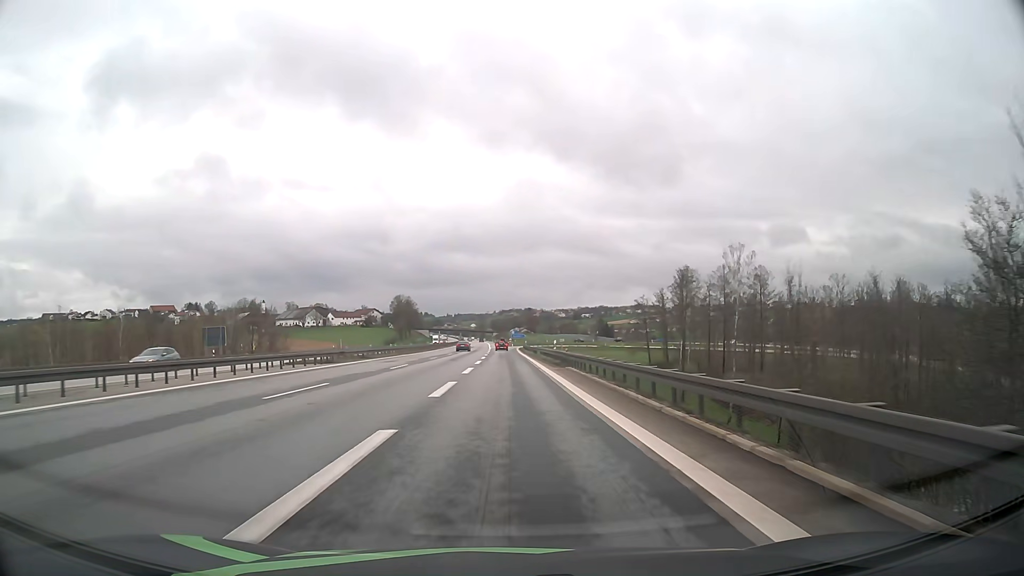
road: motorway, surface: asphalt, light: Day
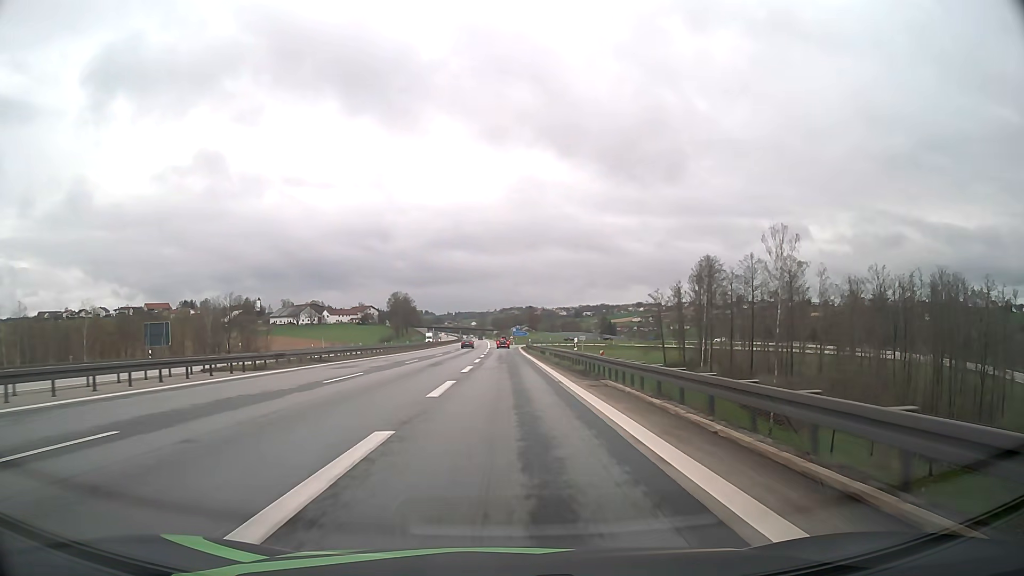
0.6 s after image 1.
(0.0, +12.5) m; 0°
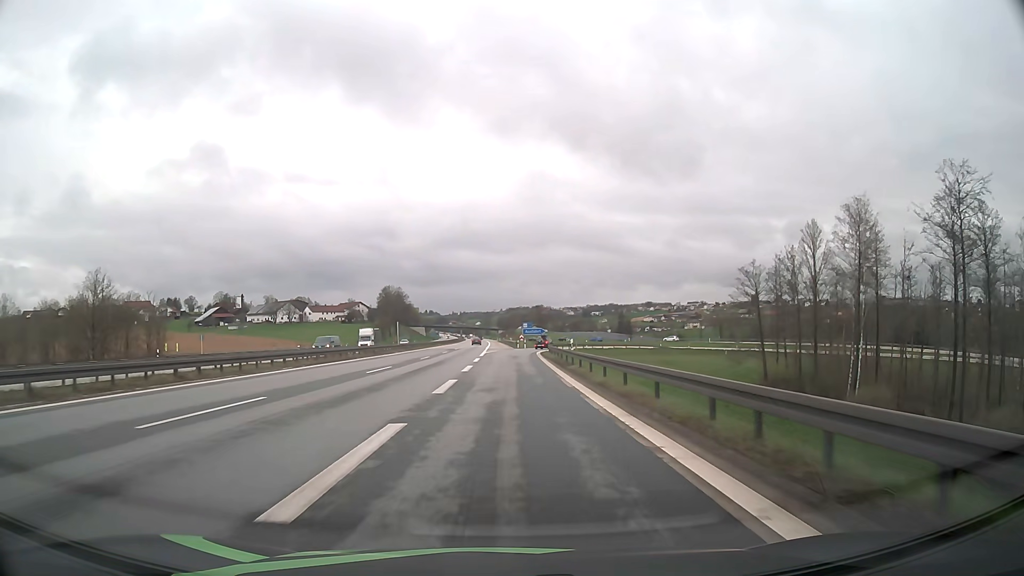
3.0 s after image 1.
(-0.2, +46.9) m; 0°
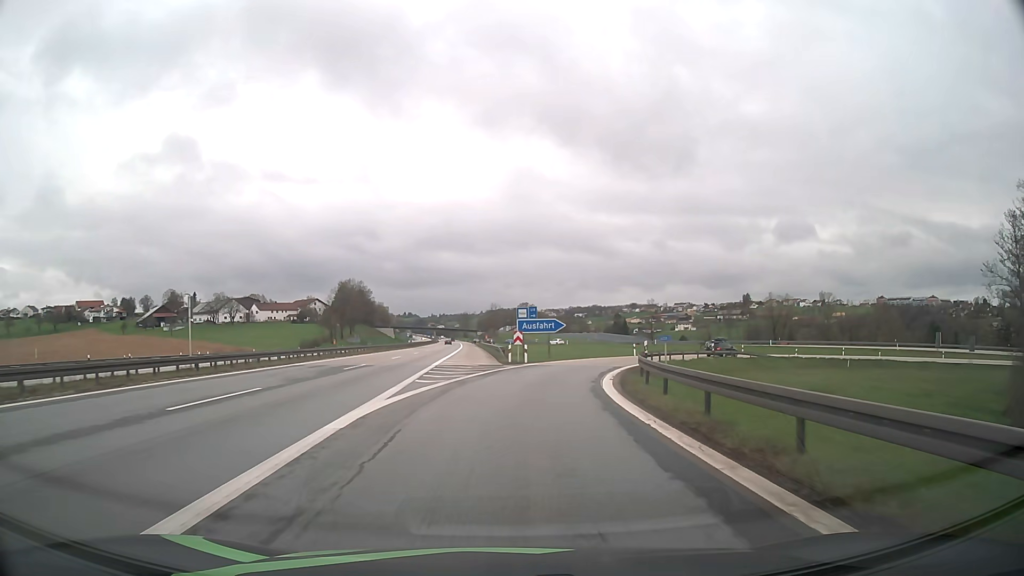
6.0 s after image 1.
(+0.1, +50.8) m; +2°
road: motorway_link
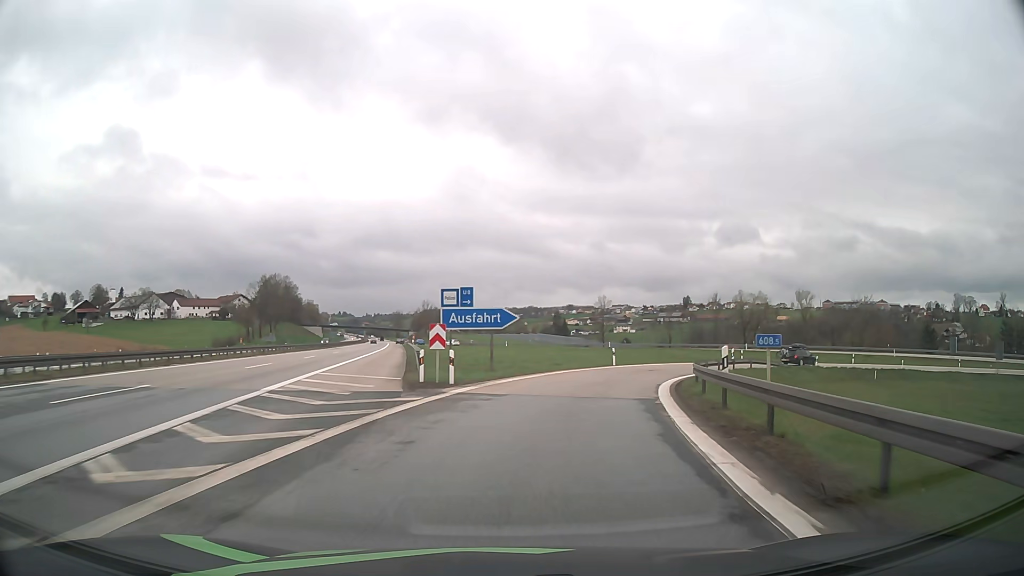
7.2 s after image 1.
(+0.6, +18.0) m; +5°
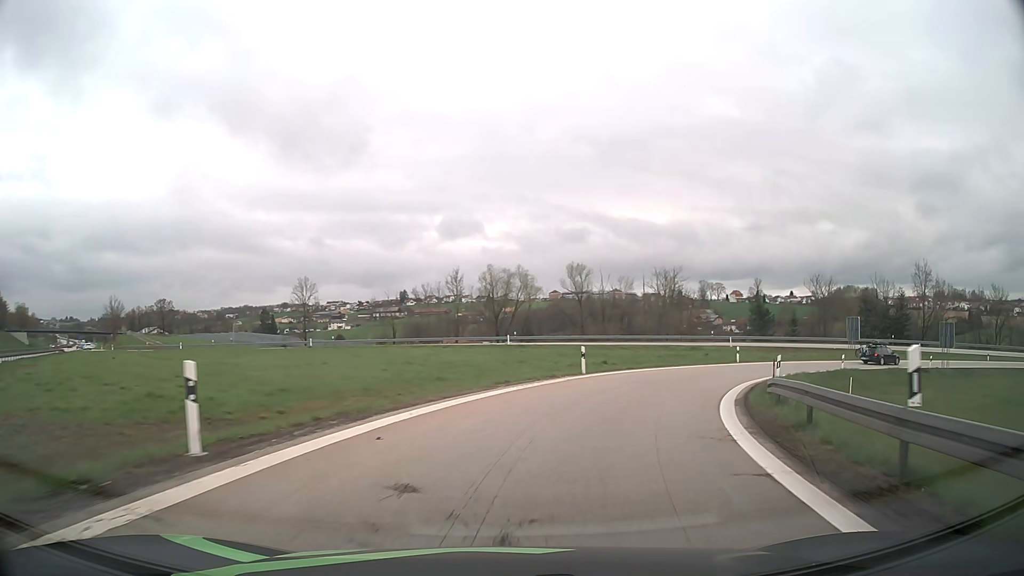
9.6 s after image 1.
(+6.2, +32.1) m; +24°
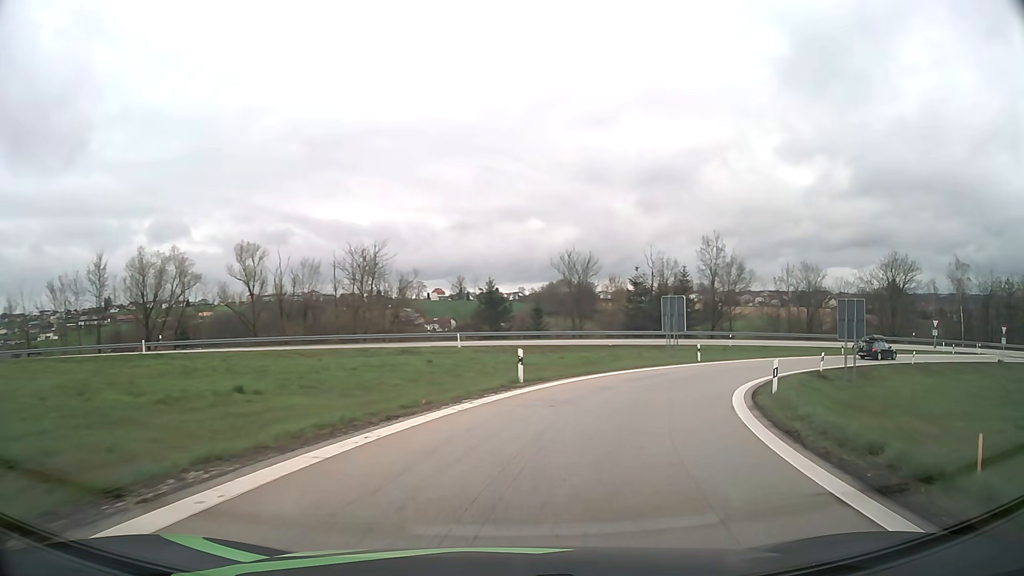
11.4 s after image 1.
(+5.0, +22.6) m; +27°
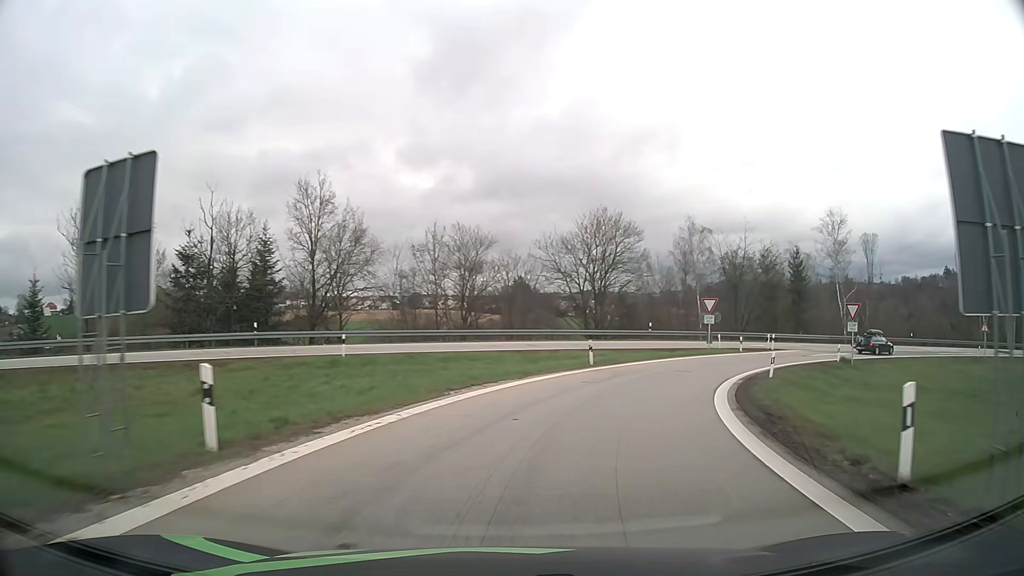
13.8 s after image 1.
(+8.3, +28.7) m; +33°
(+1, +10) (+3, +20) (+8, +29) (+14, +37) (+21, +43) (+30, +48) (+39, +52) (+49, +53) (+59, +54) (+69, +52) m
